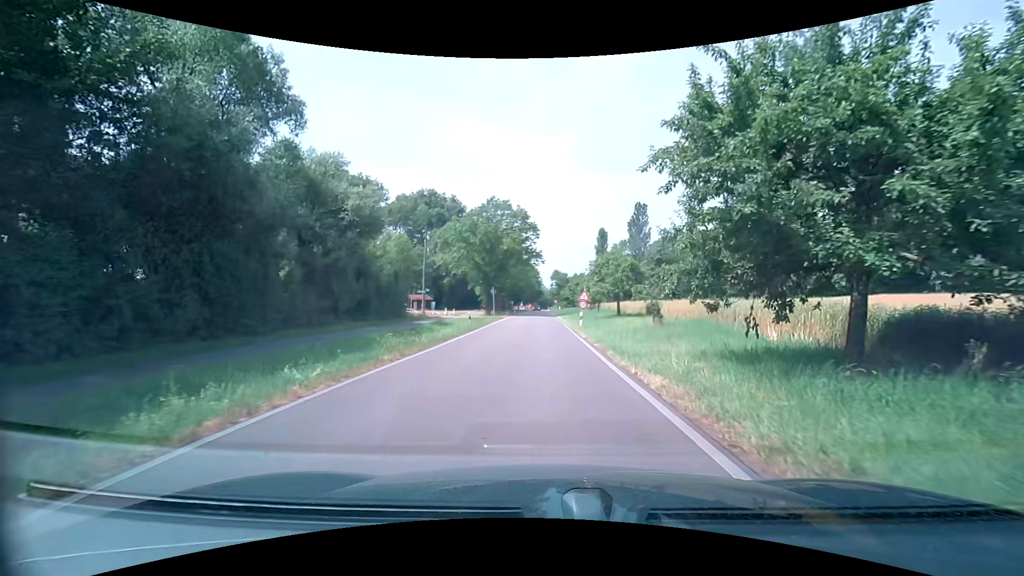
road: tertiary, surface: asphalt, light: Day
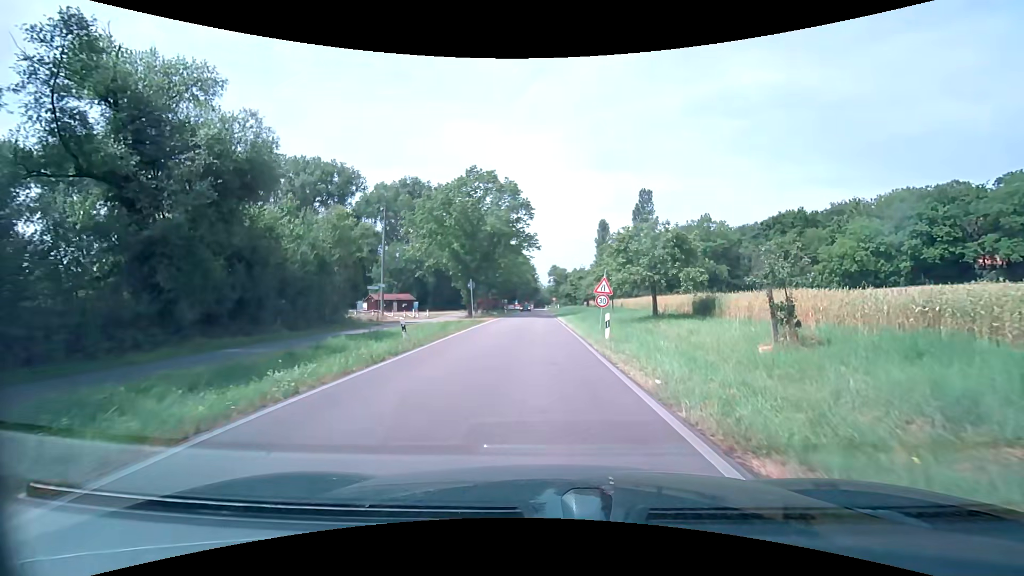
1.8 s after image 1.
(0.0, +13.5) m; 0°
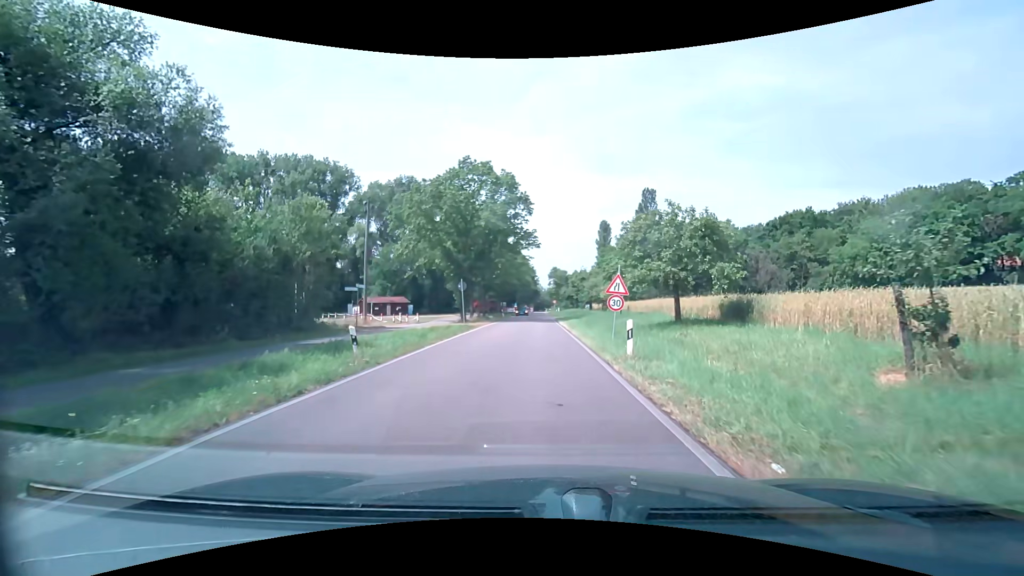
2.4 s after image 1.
(0.0, +4.2) m; -1°
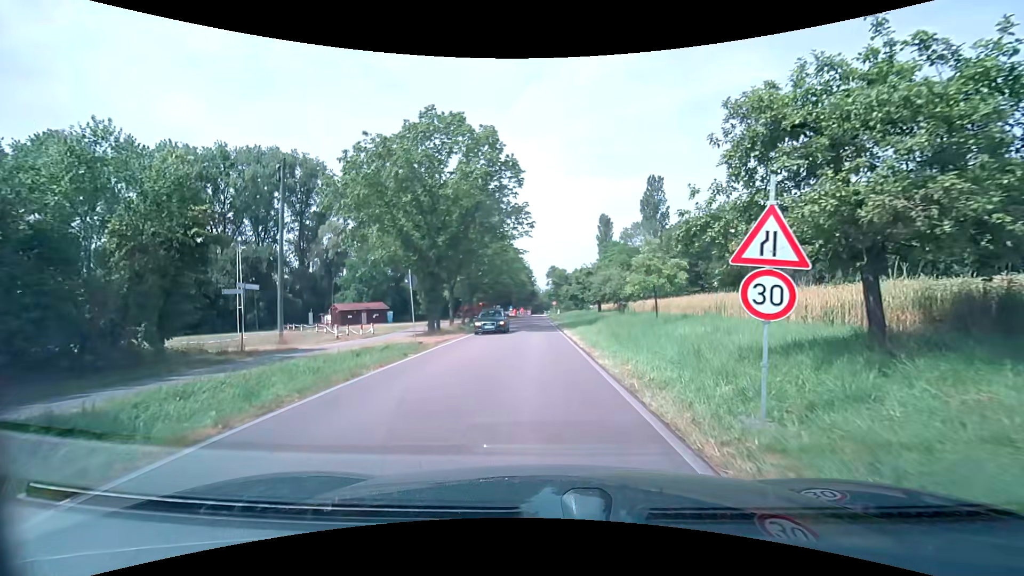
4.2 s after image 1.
(+0.2, +12.5) m; +1°
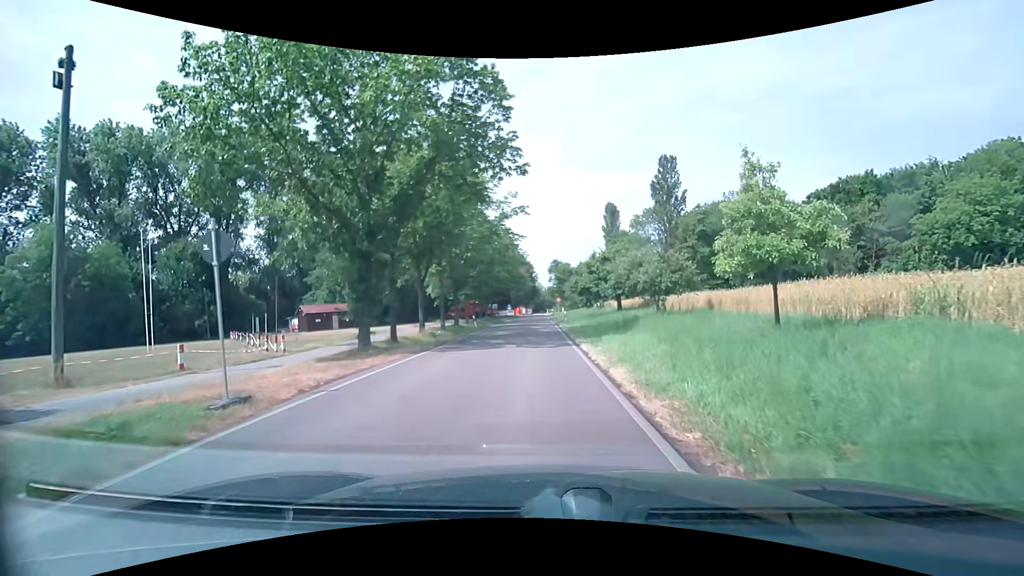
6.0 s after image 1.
(+0.1, +12.7) m; 0°
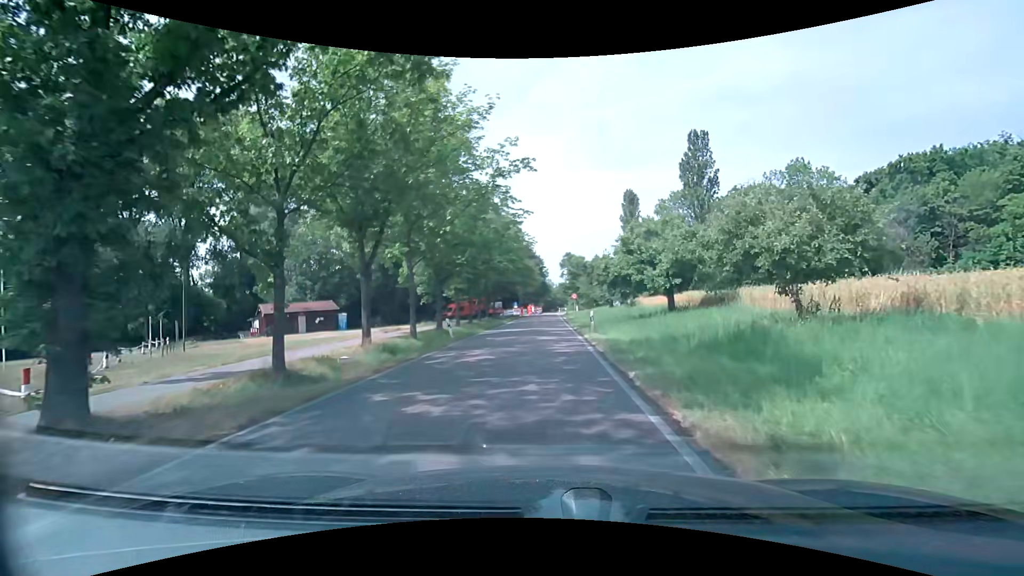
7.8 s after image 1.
(-0.1, +13.5) m; -1°
(0, +10) (0, +20) (0, +30) (0, +40) (0, +50) (0, +60) (0, +70) (0, +80) (0, +90) (+1, +100) m
